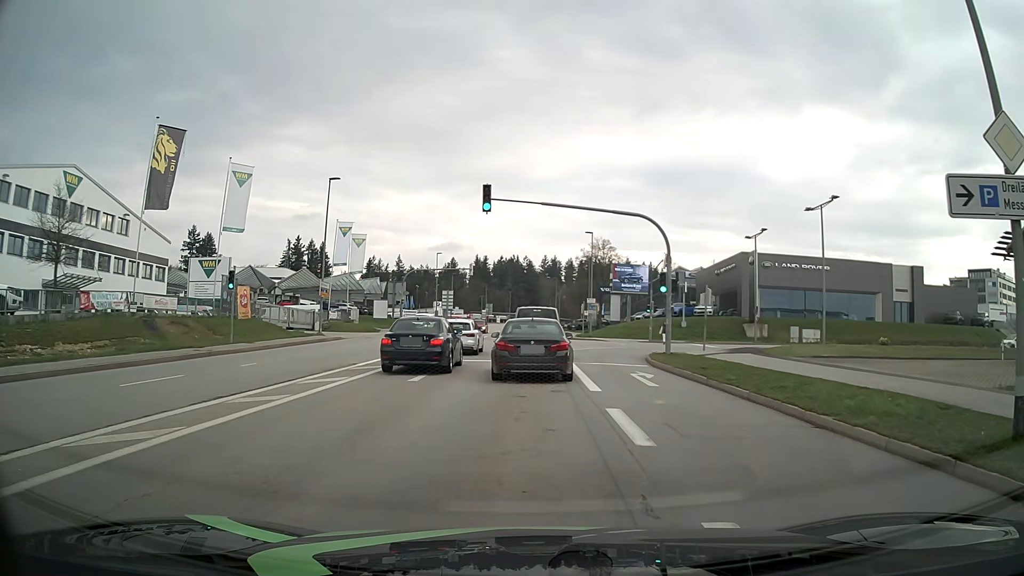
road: tertiary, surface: asphalt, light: Day
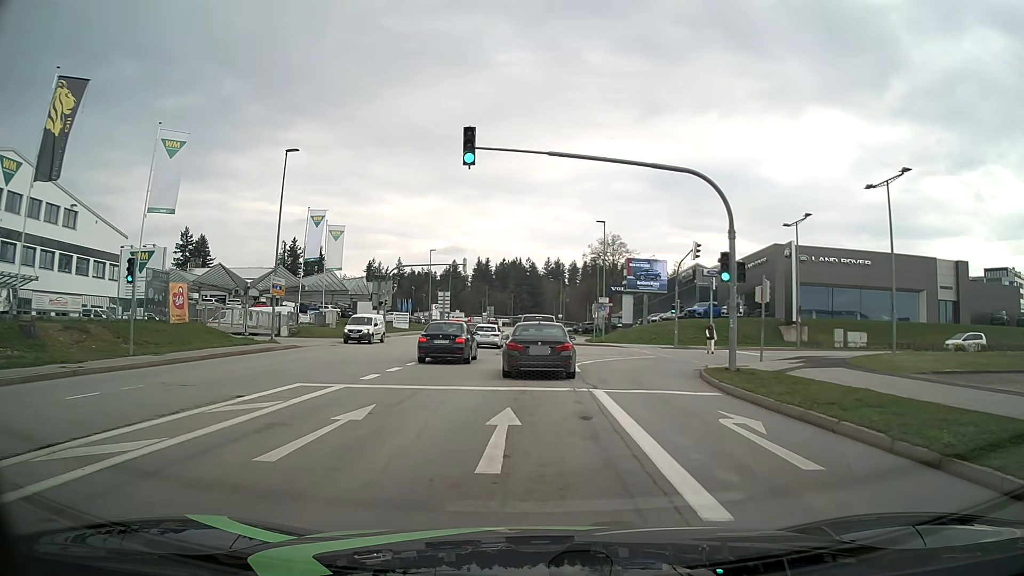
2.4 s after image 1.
(0.0, +8.9) m; 0°
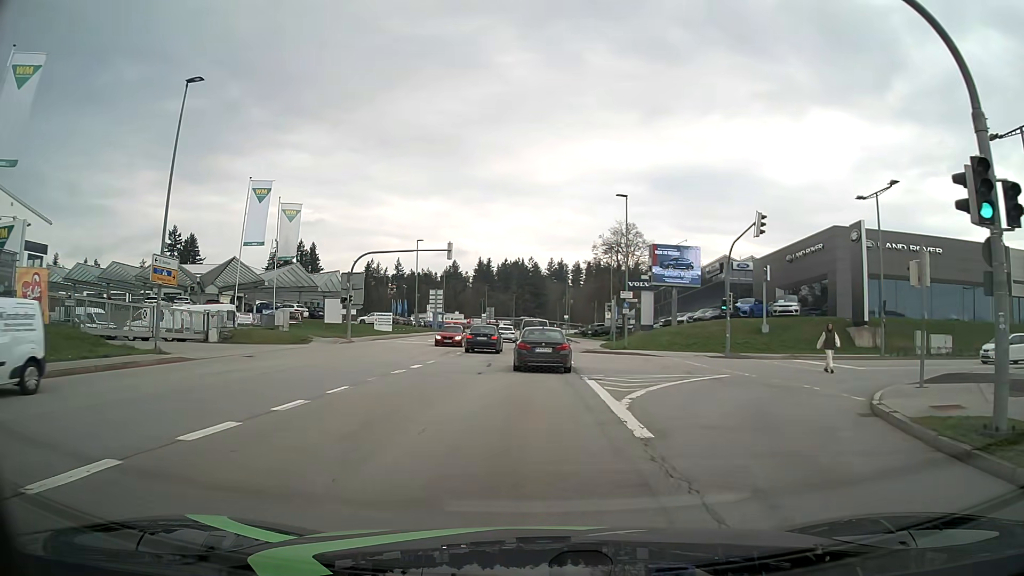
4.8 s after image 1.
(0.0, +12.3) m; 0°
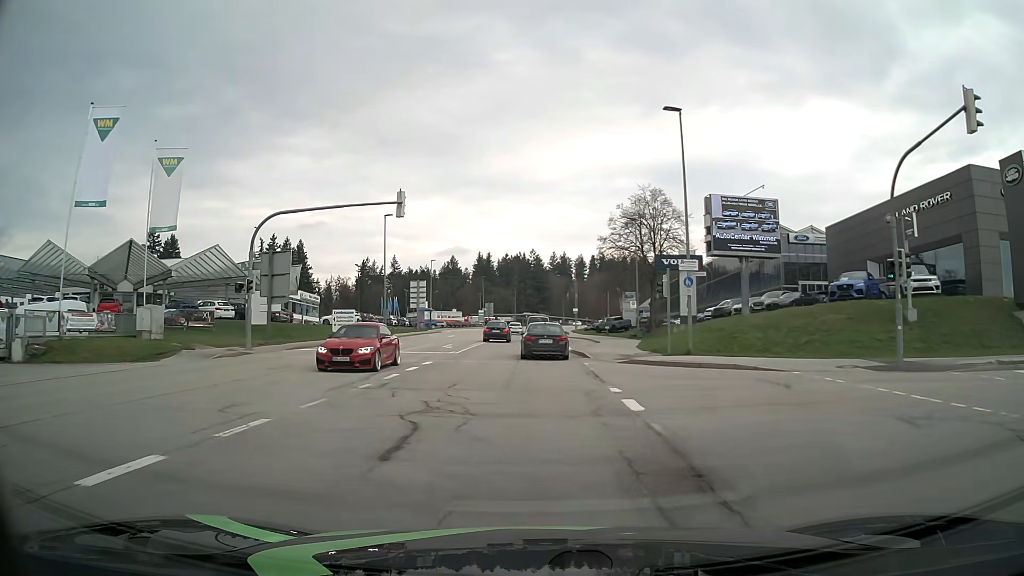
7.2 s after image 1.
(-0.1, +17.4) m; -1°
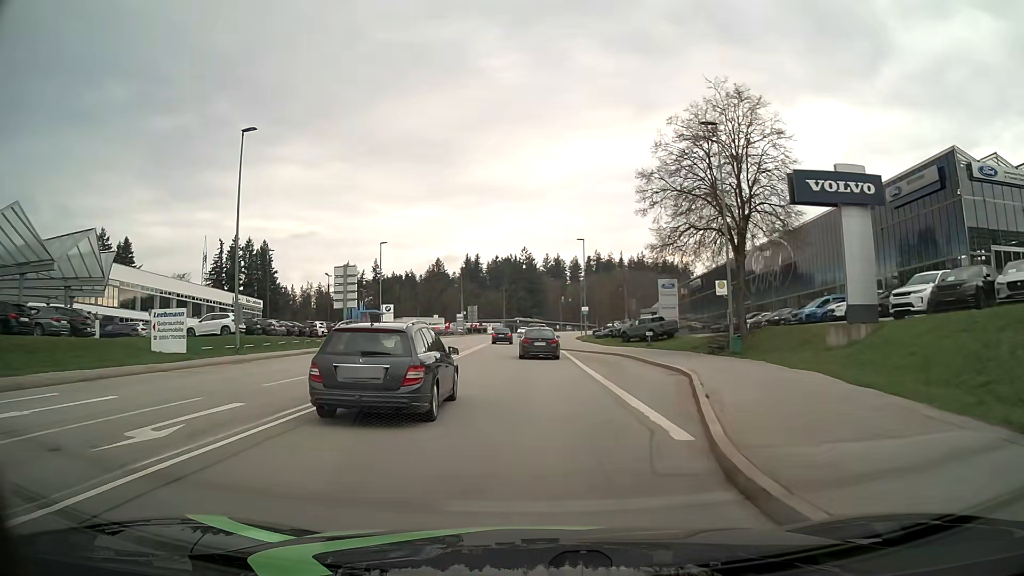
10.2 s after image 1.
(+0.1, +29.4) m; +1°
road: secondary
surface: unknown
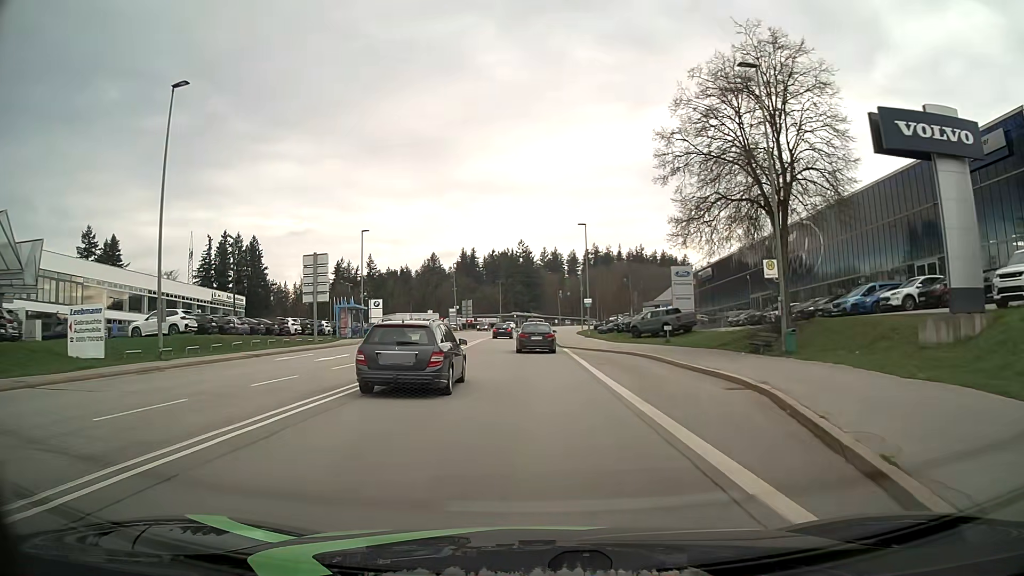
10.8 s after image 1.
(0.0, +6.7) m; 0°
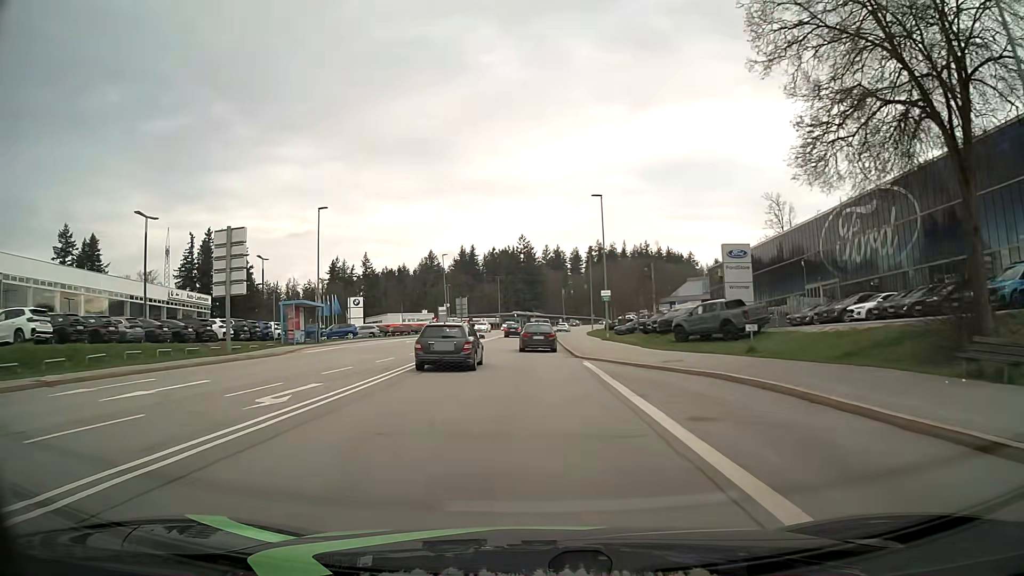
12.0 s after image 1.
(0.0, +13.9) m; 0°
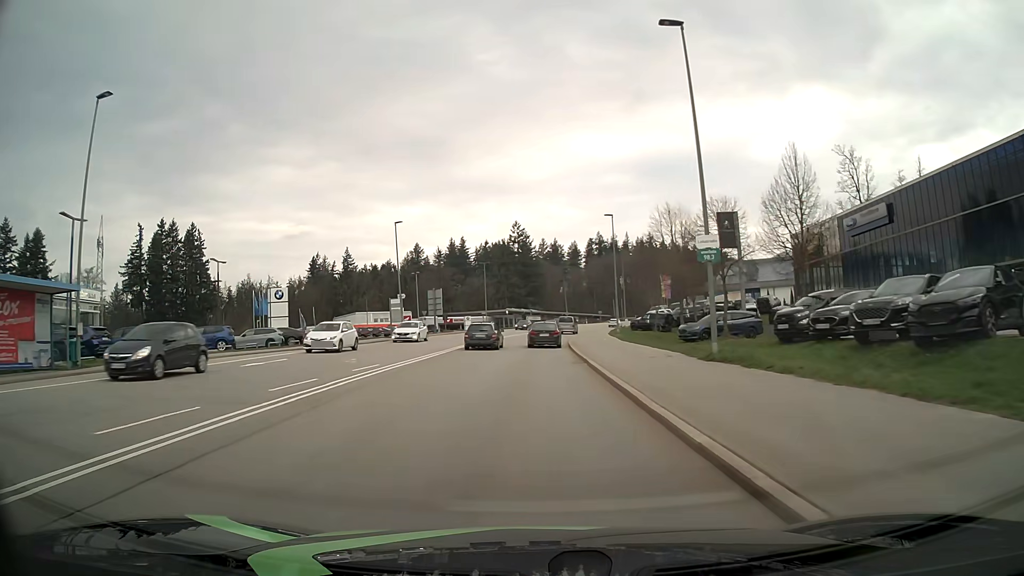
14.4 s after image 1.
(0.0, +28.9) m; 0°
(0, +10) (0, +20) (0, +30) (0, +40) (+1, +50) (+1, +60) (+2, +70) (+4, +80) (+6, +90) (+8, +99) m
